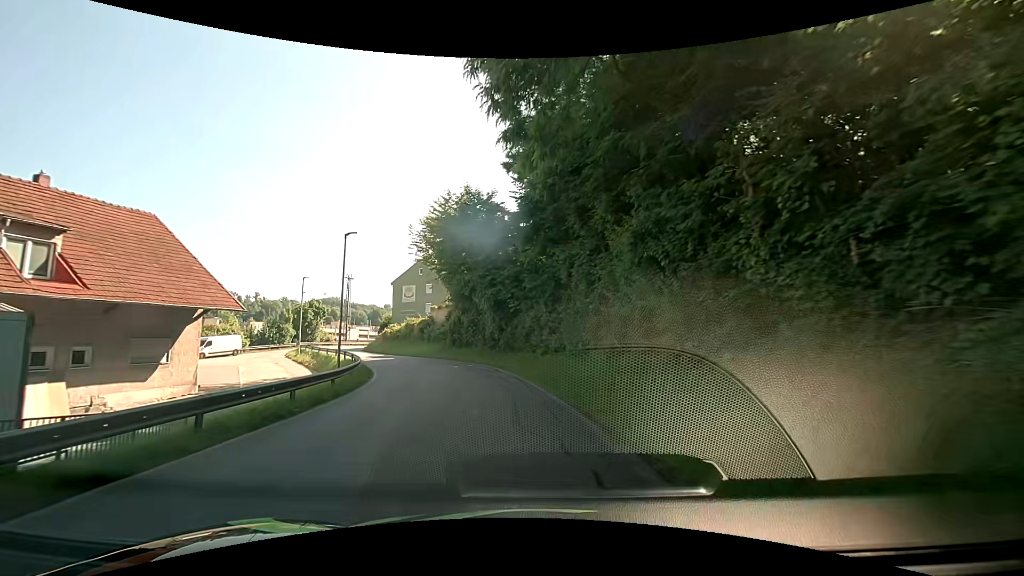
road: residential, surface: asphalt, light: Day
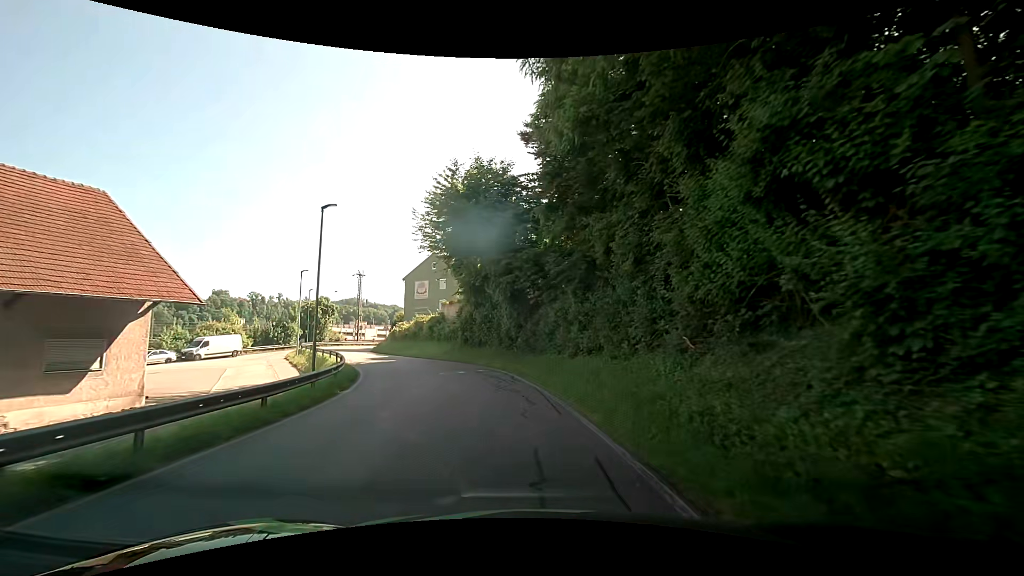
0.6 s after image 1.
(-0.1, +5.6) m; -2°
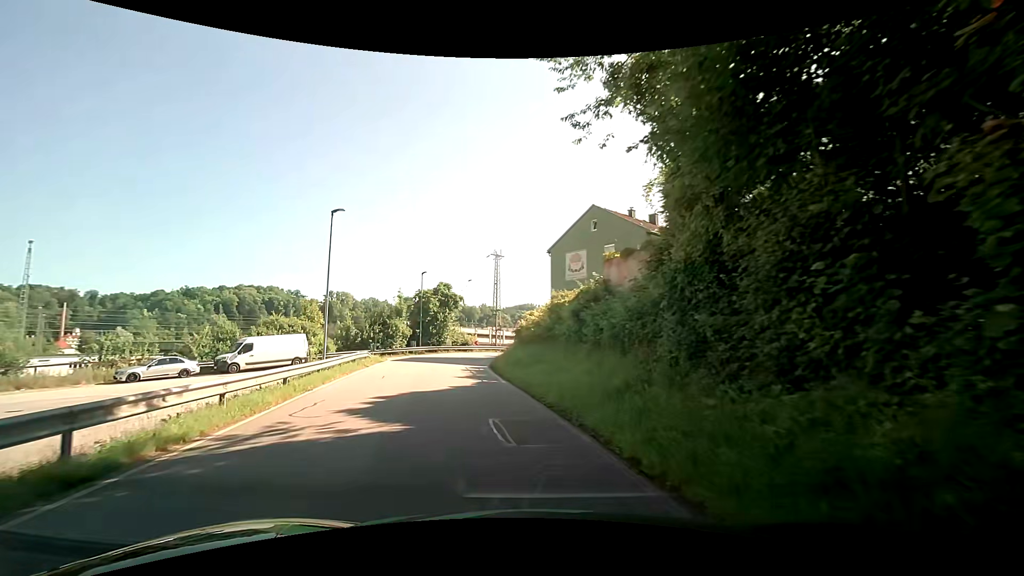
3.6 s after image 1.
(-3.6, +26.1) m; -19°
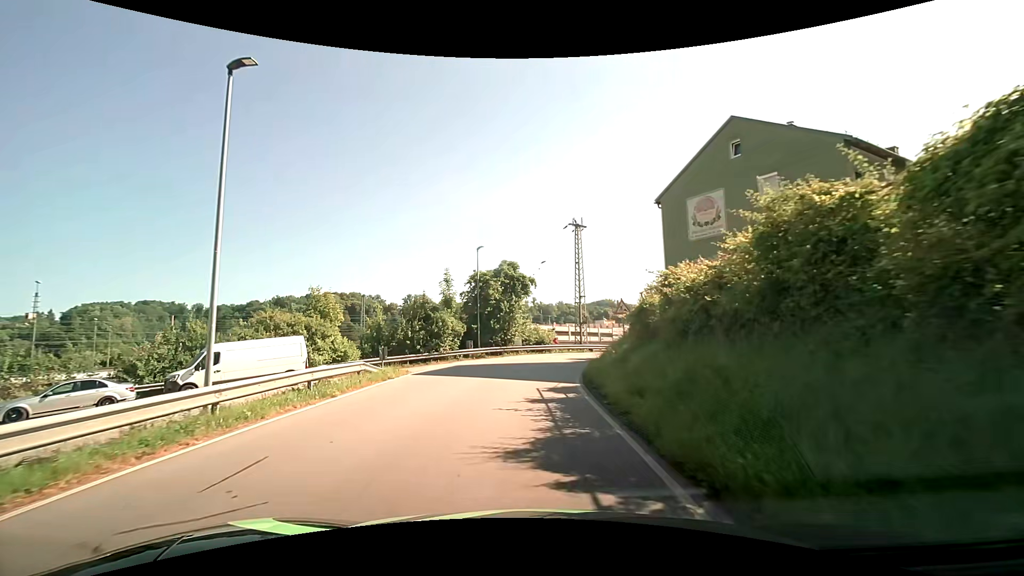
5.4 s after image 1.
(-1.5, +14.1) m; -10°
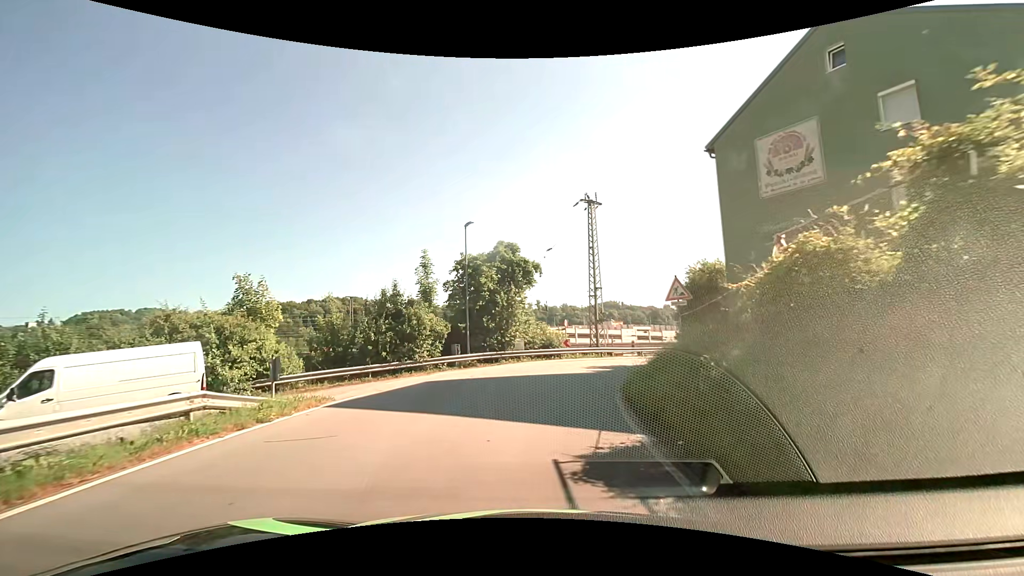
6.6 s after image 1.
(-0.1, +8.5) m; -1°
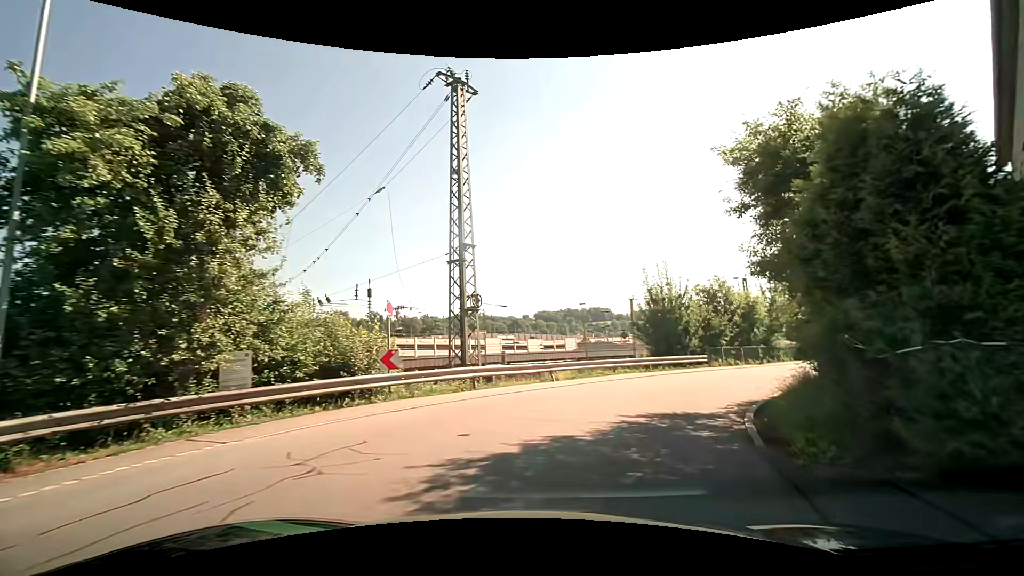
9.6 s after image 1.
(+1.7, +19.1) m; +16°
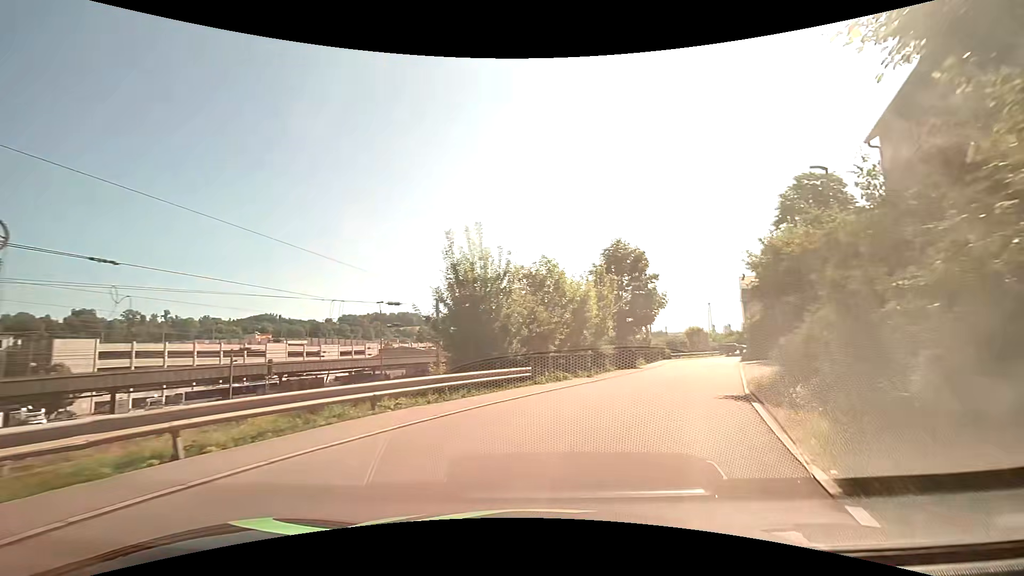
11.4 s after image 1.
(+1.8, +10.6) m; +22°
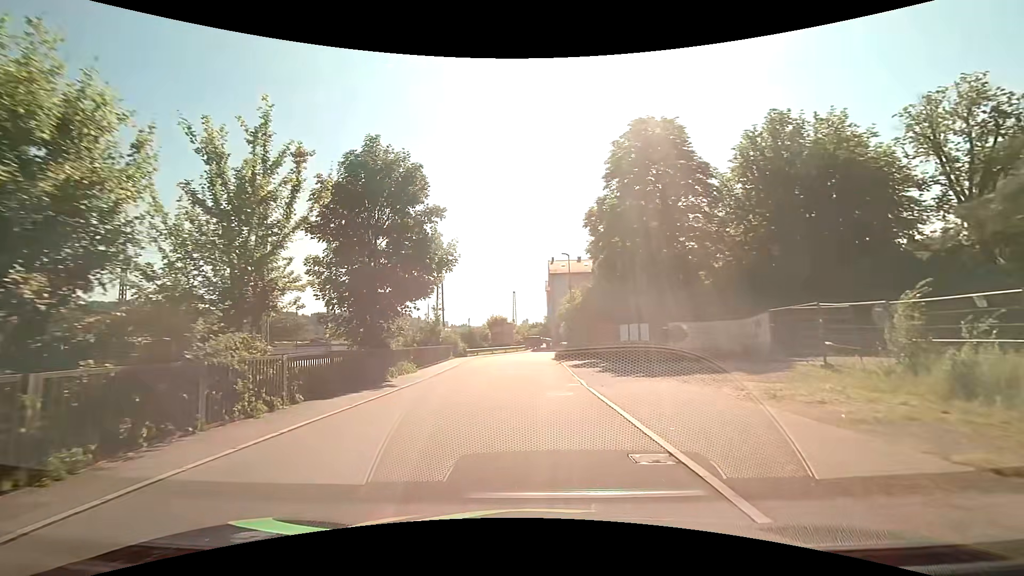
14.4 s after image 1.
(+5.0, +18.9) m; +21°
(0, +10) (0, +20) (0, +30) (0, +40) (+1, +50) (+6, +59) (+14, +65) (+24, +66) (+34, +66) (+44, +66) m
